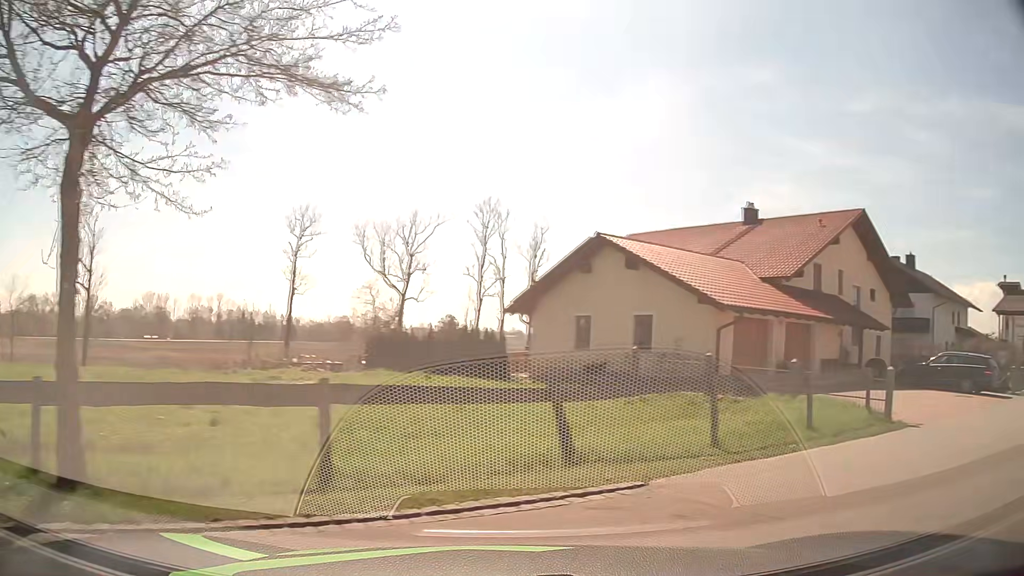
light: Day
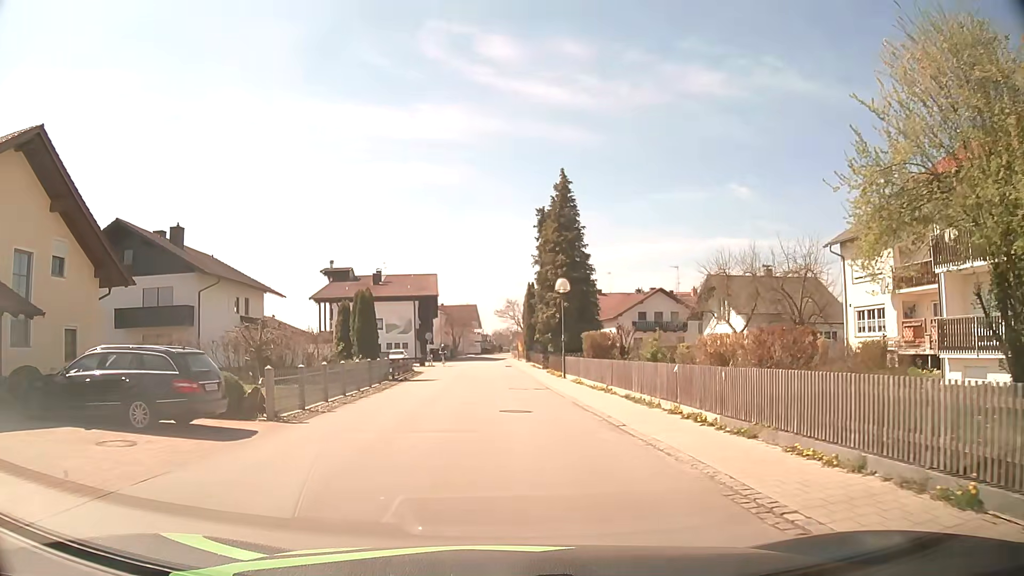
(+10.9, +9.8) m; +62°
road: residential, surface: asphalt
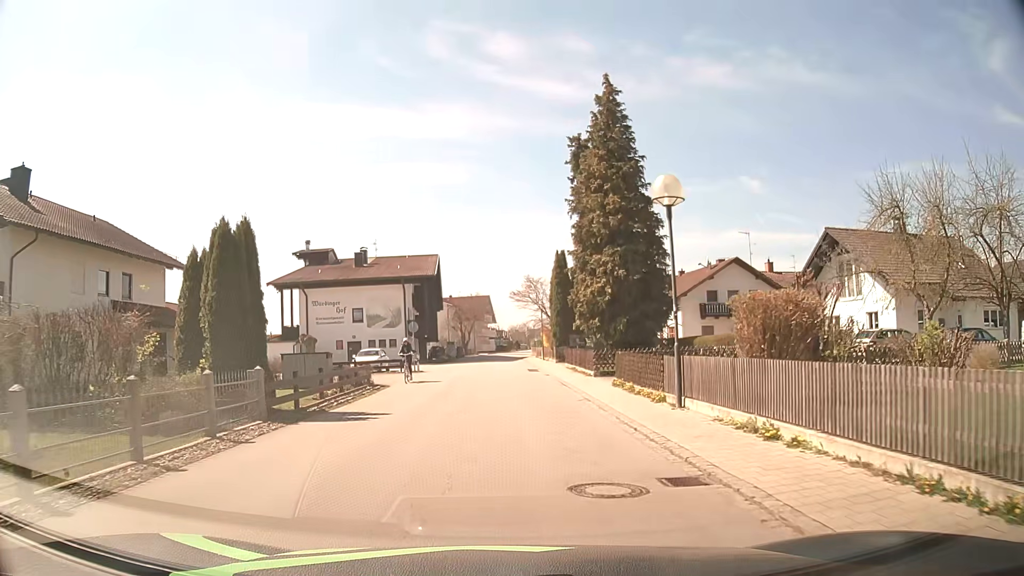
(-0.4, +18.9) m; -1°
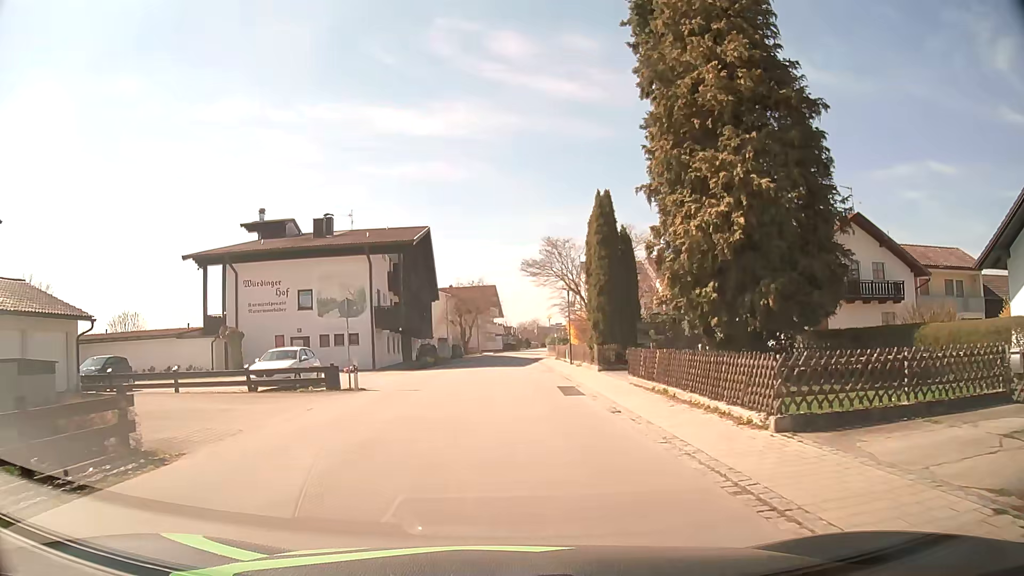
(-0.2, +17.5) m; -1°
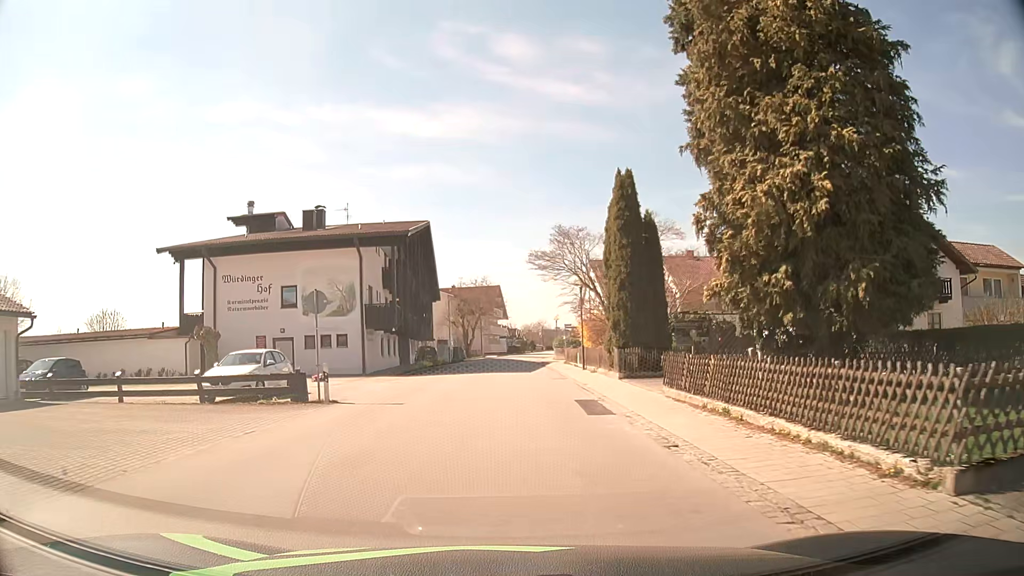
(0.0, +4.0) m; -1°
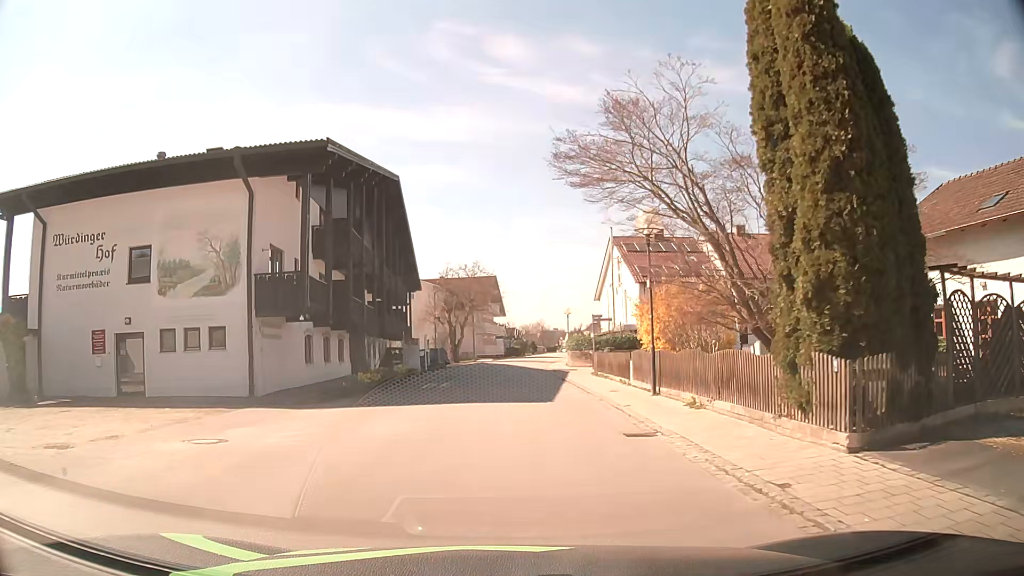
(0.0, +16.3) m; +1°
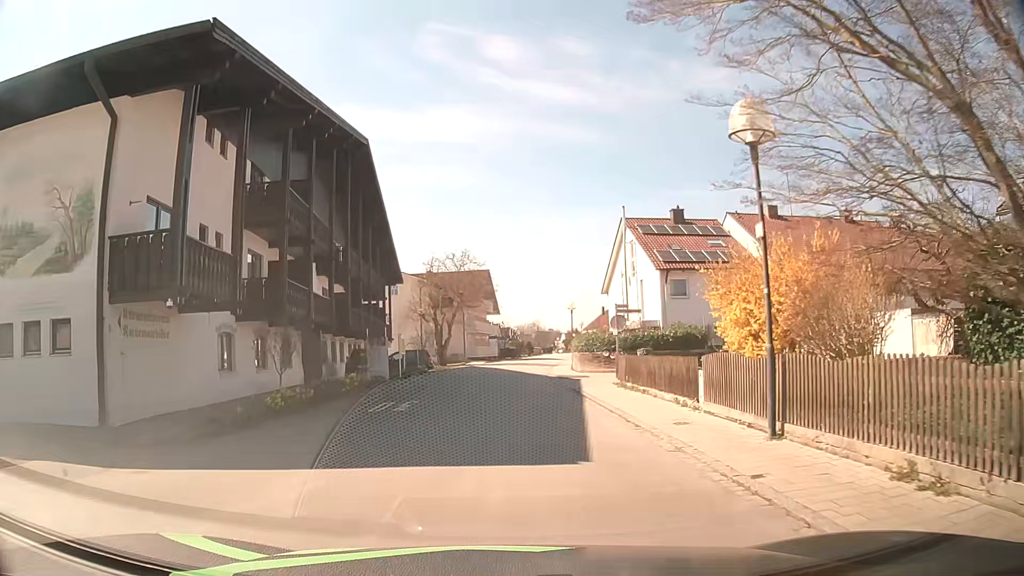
(0.0, +8.2) m; -1°
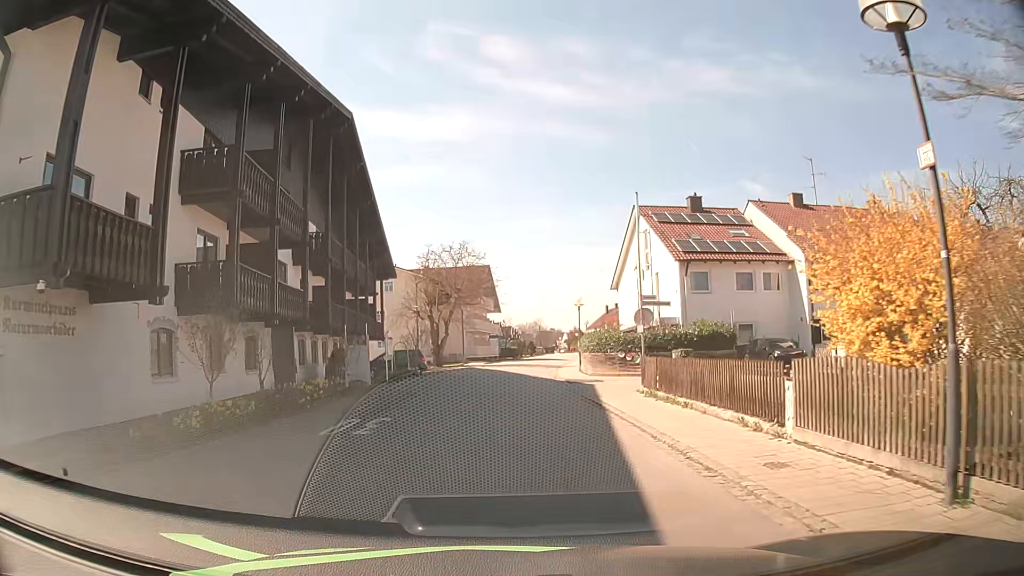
(+0.1, +4.2) m; +1°
(0, +10) (0, +20) (0, +30) (+1, +40) (+2, +50) (+3, +60) (+5, +70) (+6, +80) (+7, +90) (+8, +100) m
